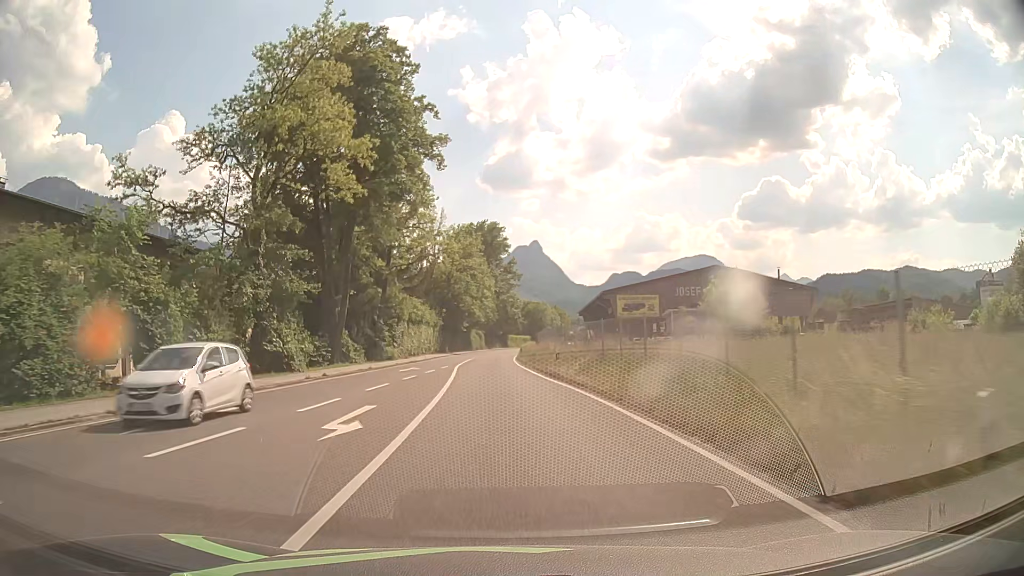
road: primary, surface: asphalt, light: Day
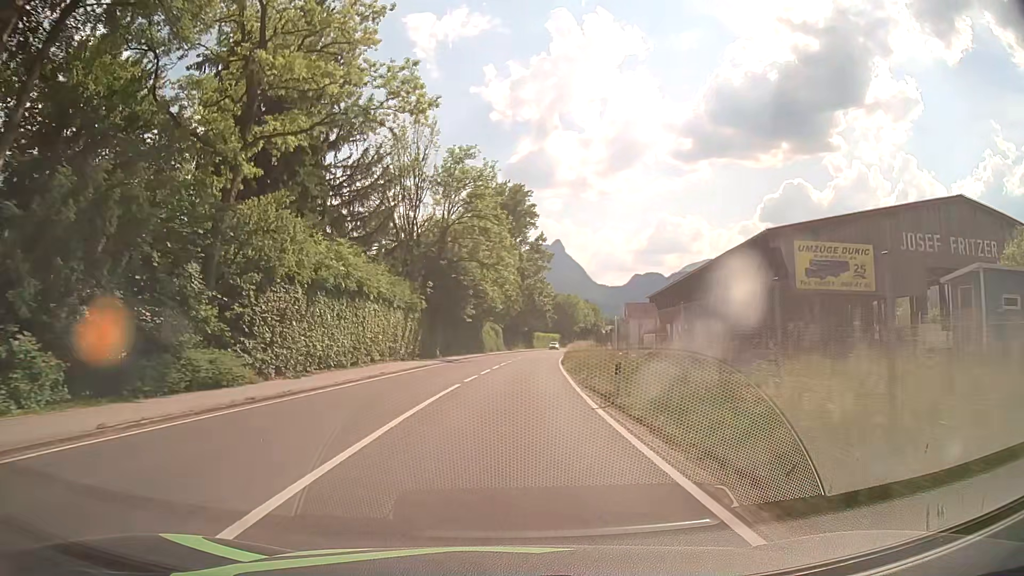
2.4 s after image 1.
(-0.8, +36.4) m; -2°
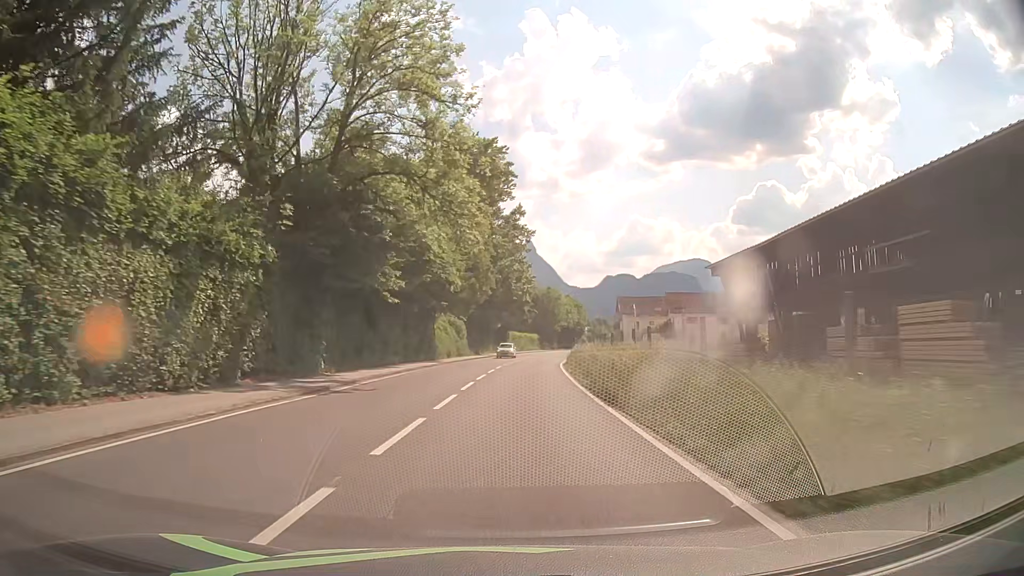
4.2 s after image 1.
(+0.4, +27.5) m; +2°
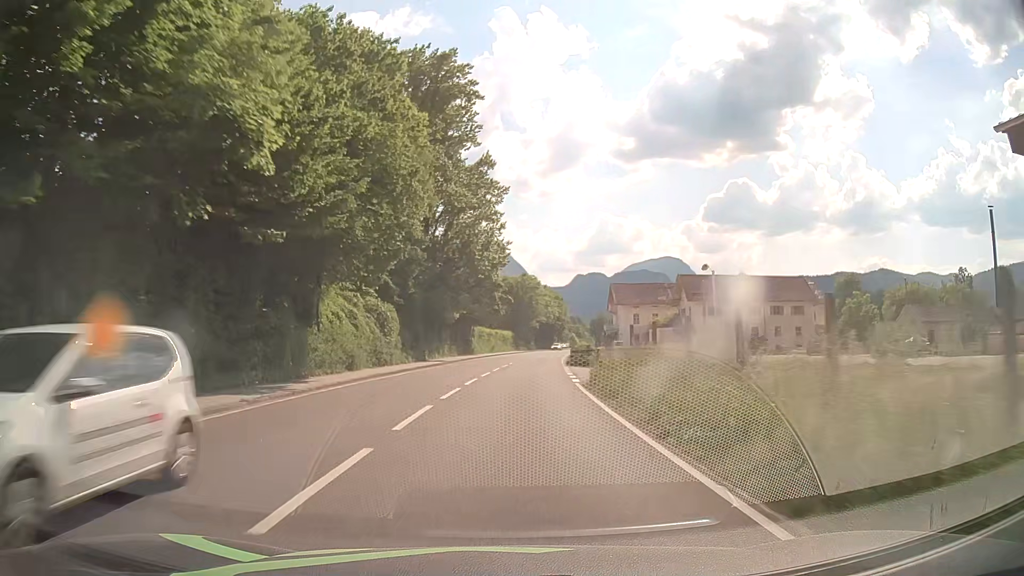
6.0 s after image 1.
(+0.8, +27.5) m; +3°
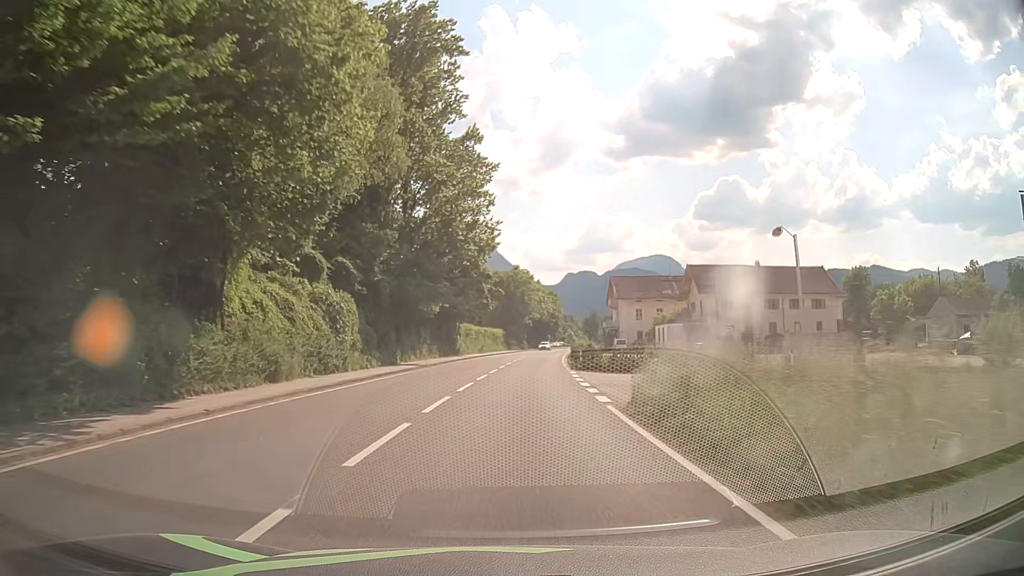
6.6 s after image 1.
(0.0, +9.2) m; 0°
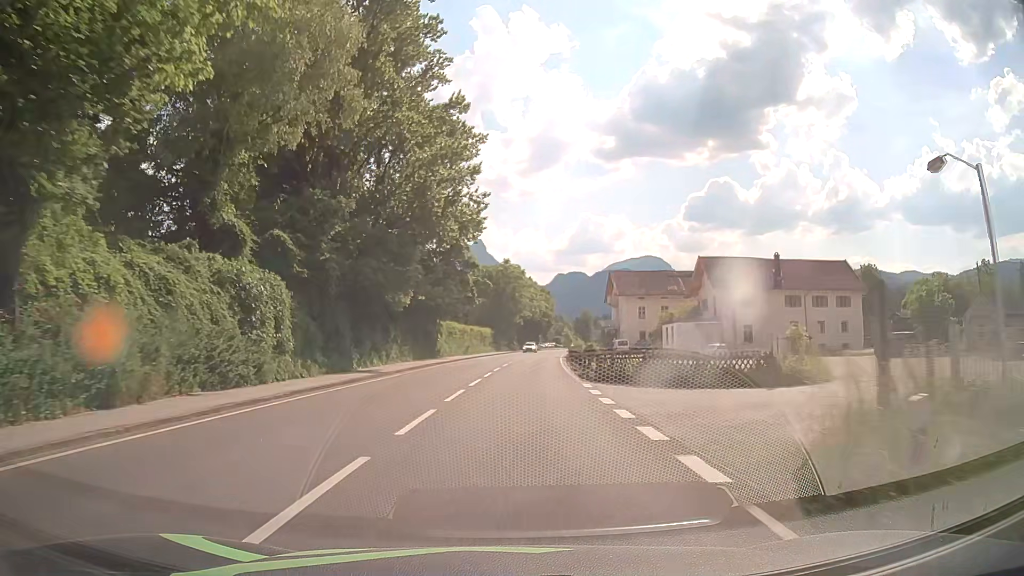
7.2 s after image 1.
(+0.1, +9.2) m; +1°
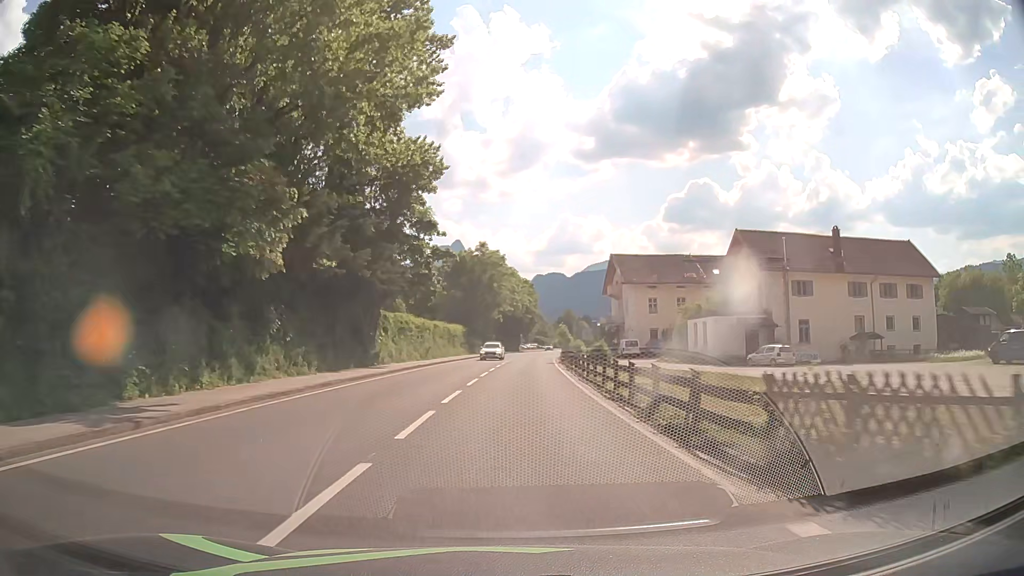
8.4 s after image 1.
(+0.3, +18.4) m; +1°
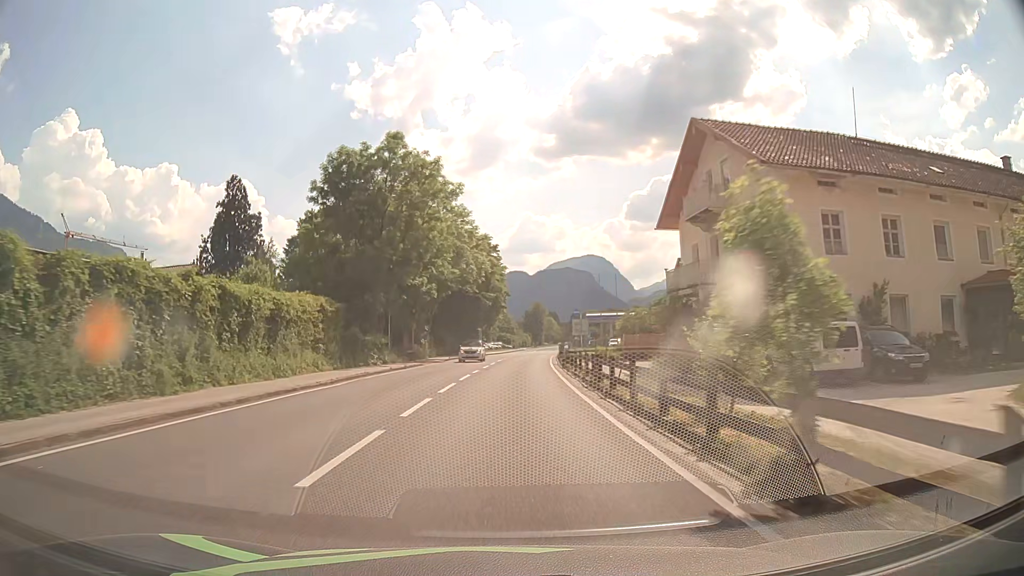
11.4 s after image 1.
(+1.8, +45.8) m; +4°
(0, +10) (0, +20) (+1, +30) (+1, +40) (+1, +50) (+2, +60) (+3, +70) (+4, +80) (+5, +90) (+6, +100) m
